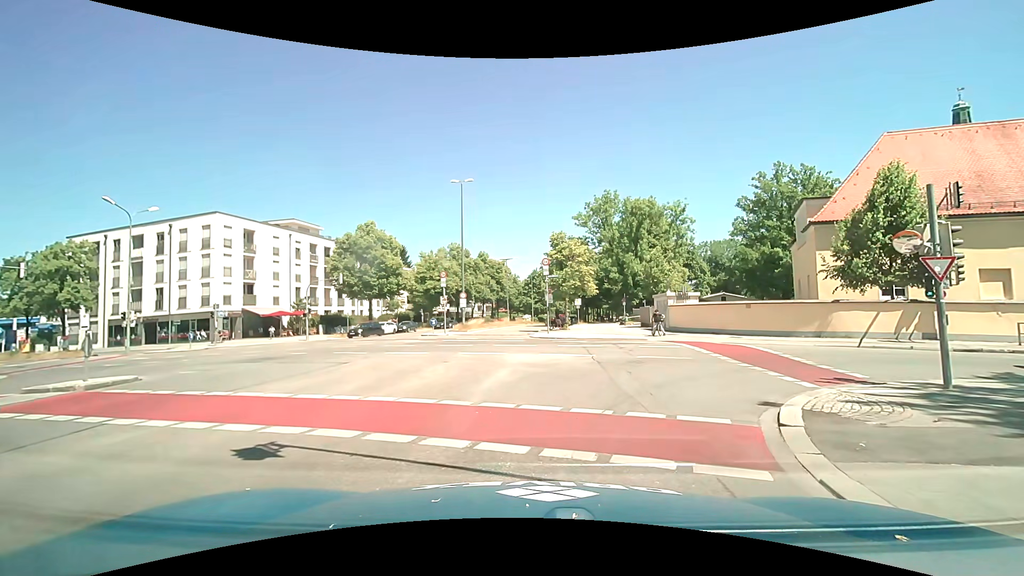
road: secondary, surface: asphalt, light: Day
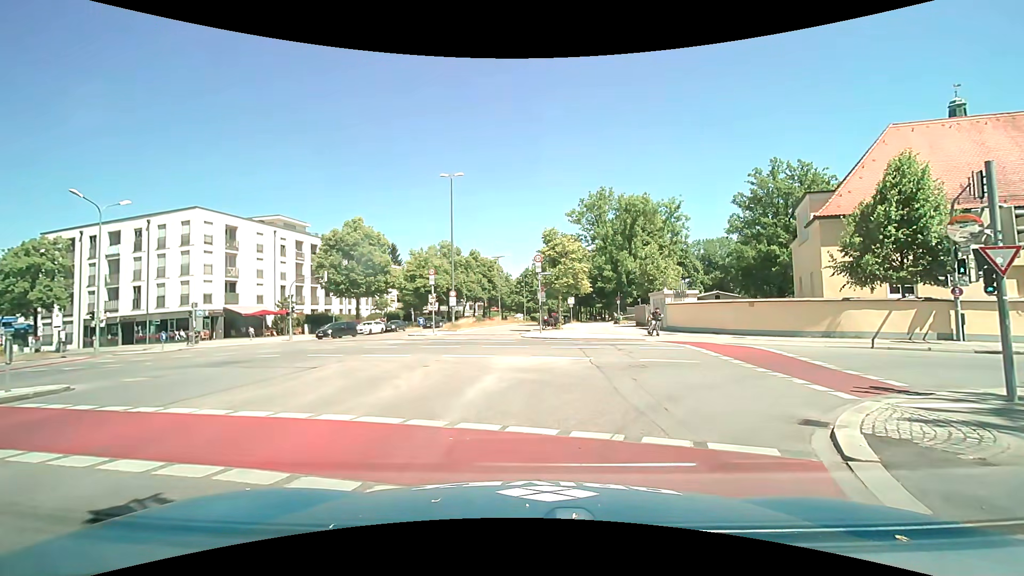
(0.0, +1.5) m; +1°
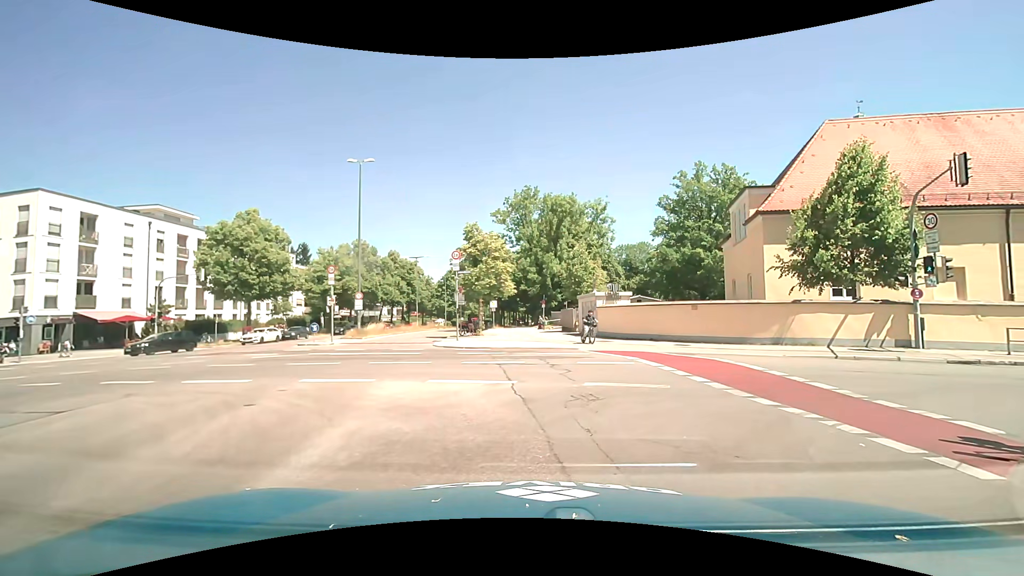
(+0.3, +4.5) m; +10°
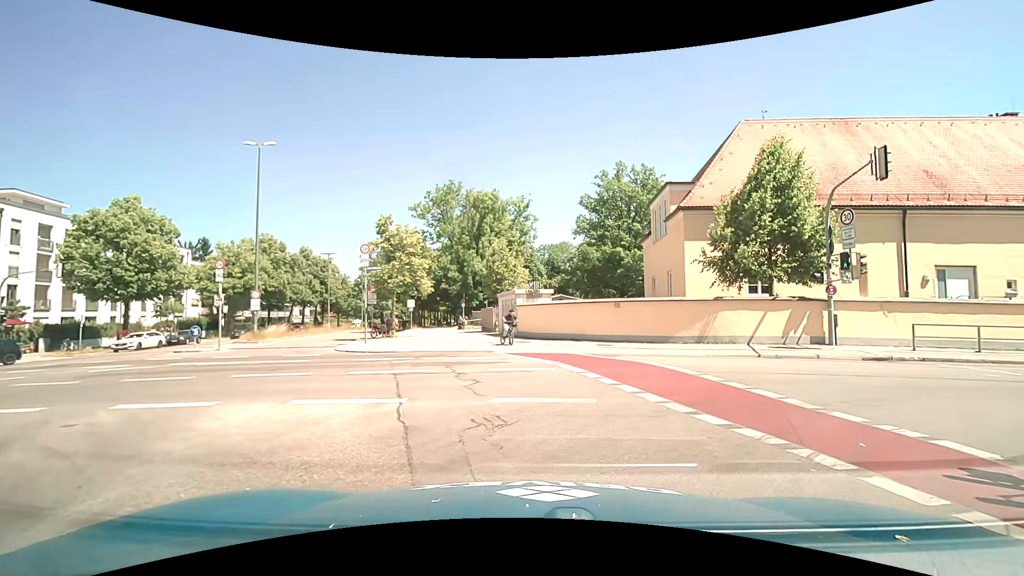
(+0.1, +2.0) m; +10°
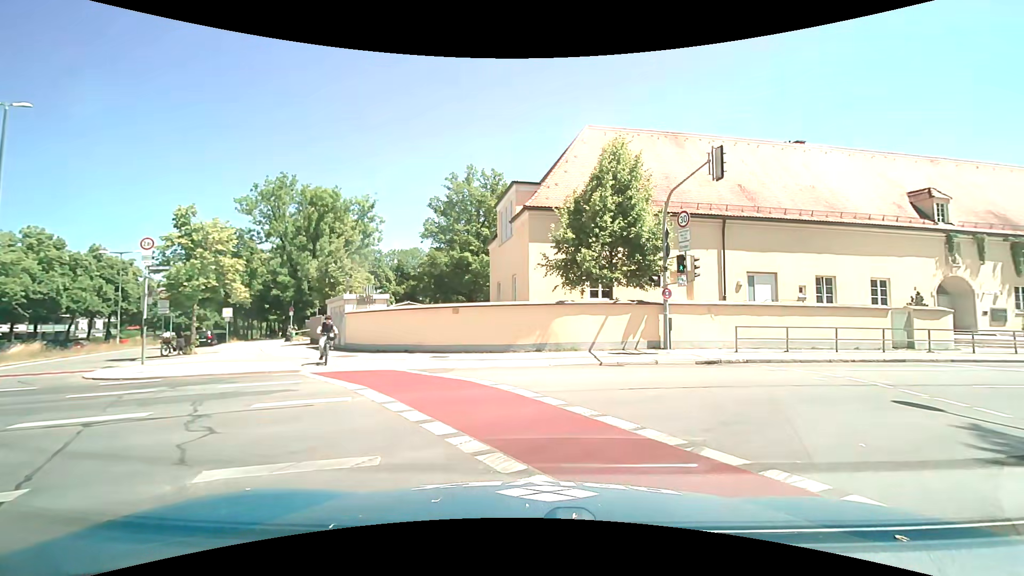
(+0.4, +2.8) m; +18°
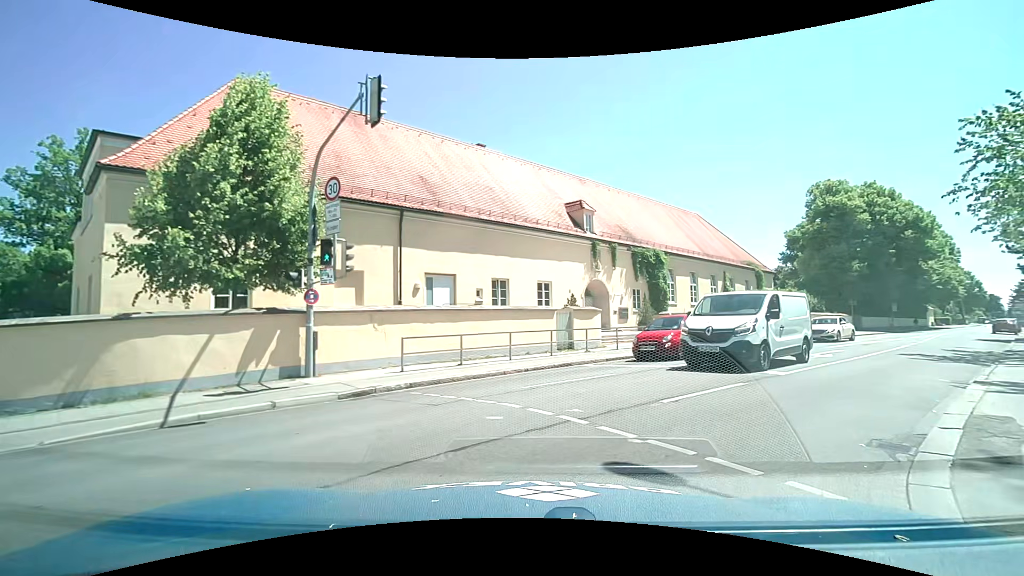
(+1.4, +5.4) m; +32°
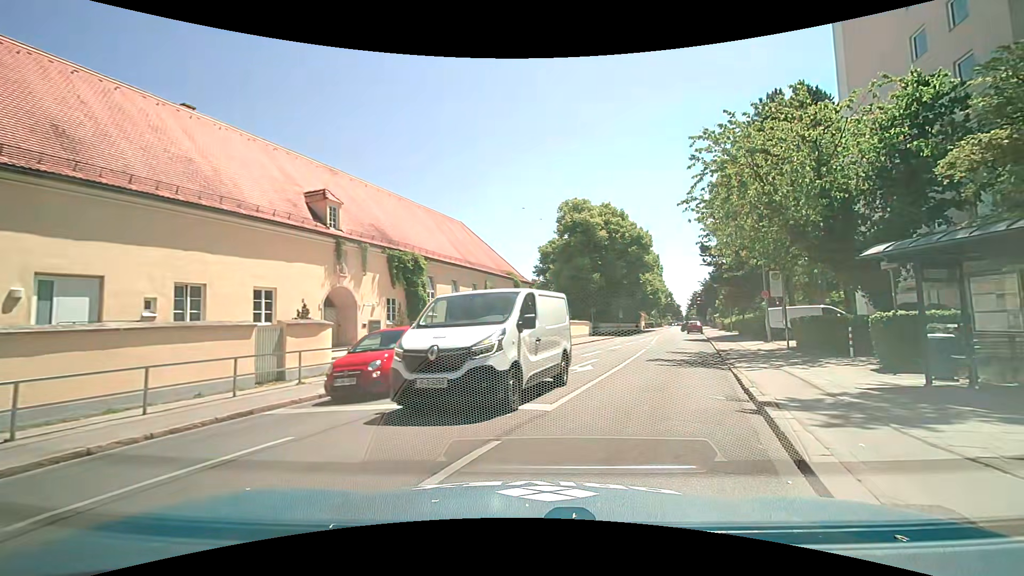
(+1.1, +4.9) m; +23°
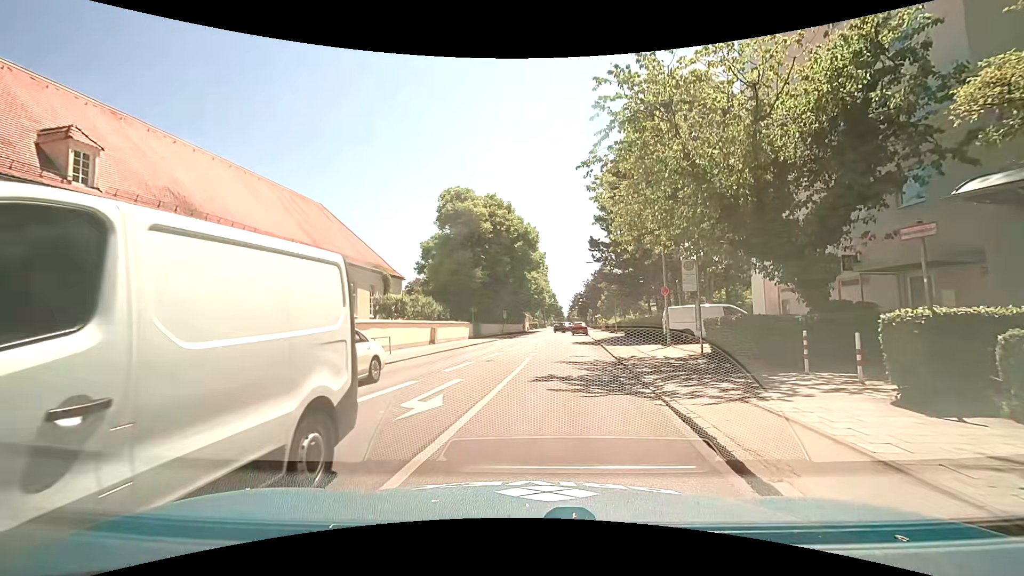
(+1.1, +6.3) m; +15°
(0, +10) (+1, +20) (+1, +30) (+1, +40) (+1, +50) (+1, +60) (+2, +70) (+2, +80) (+3, +90) (+4, +100) m
